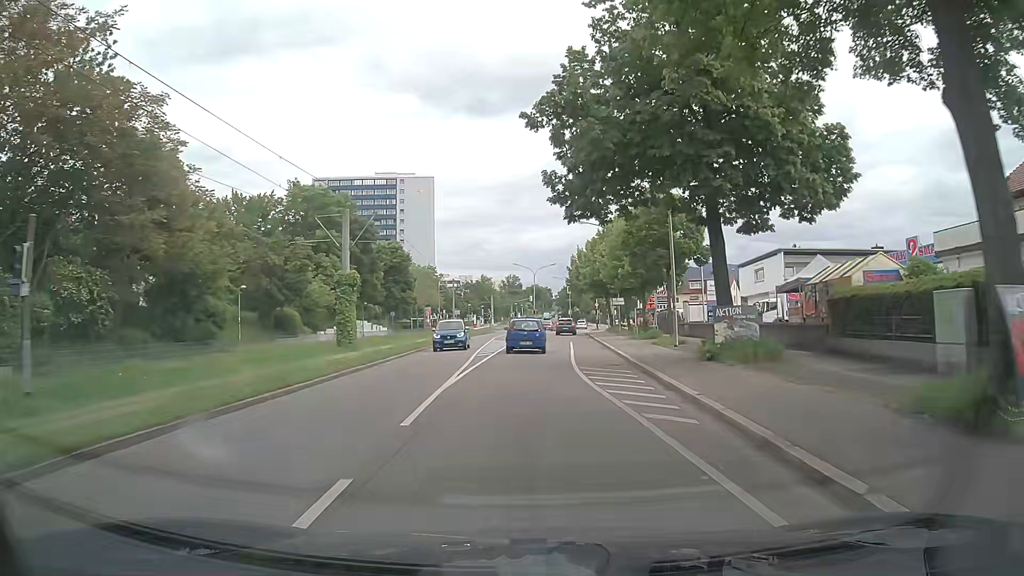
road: tertiary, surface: asphalt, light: Day
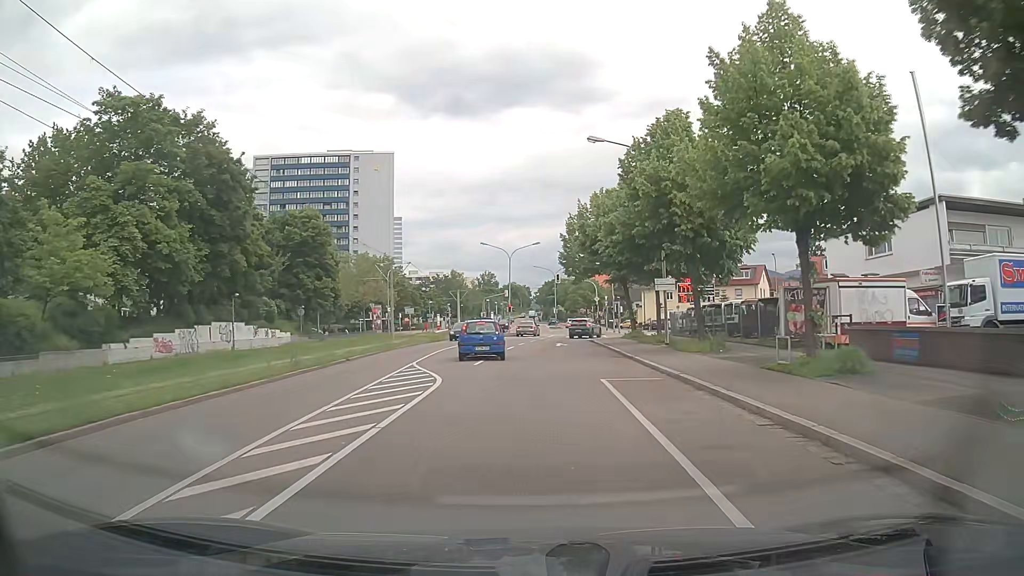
(+0.3, +27.7) m; +2°
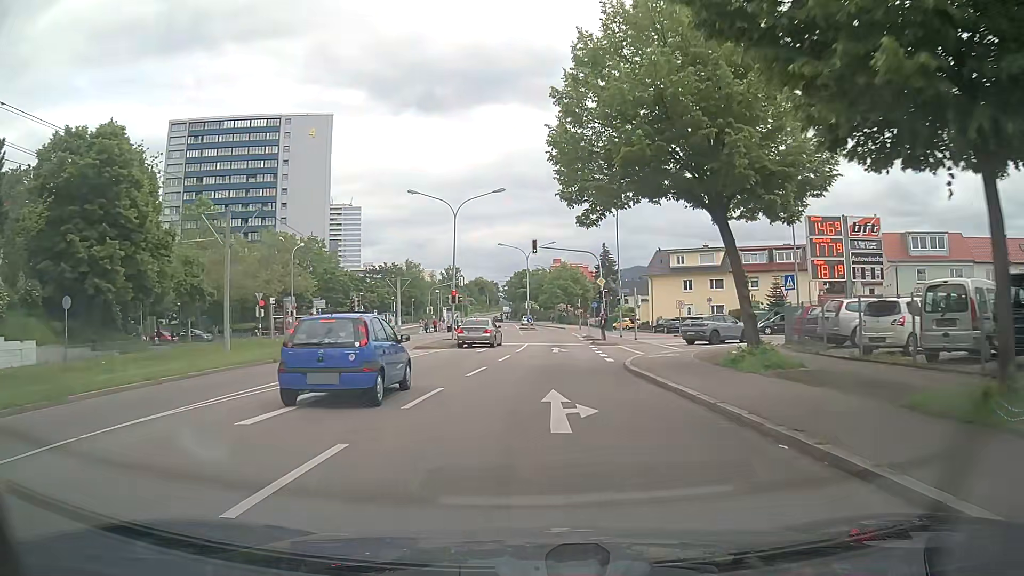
(+0.4, +29.1) m; +2°
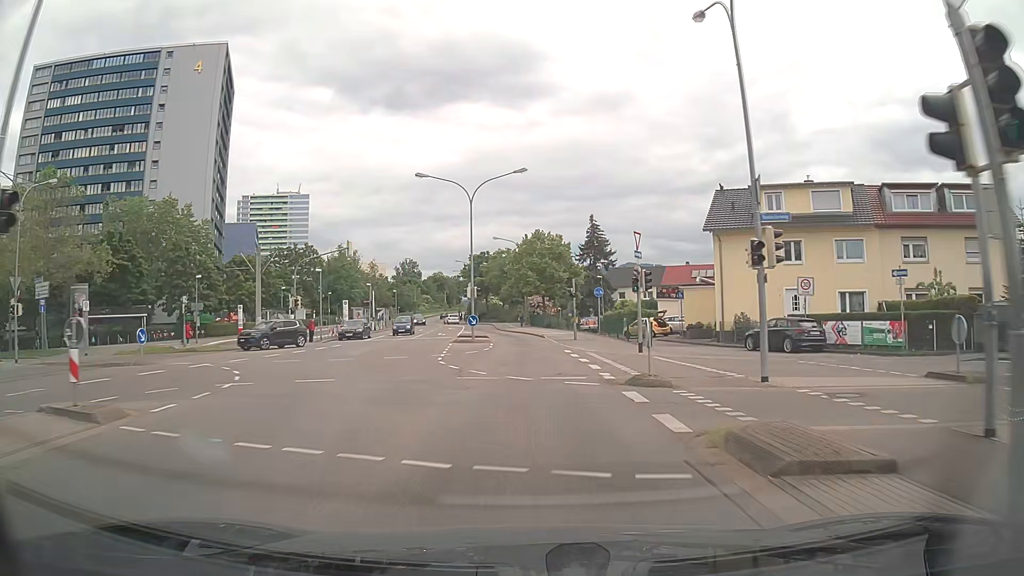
(+1.3, +37.6) m; +2°
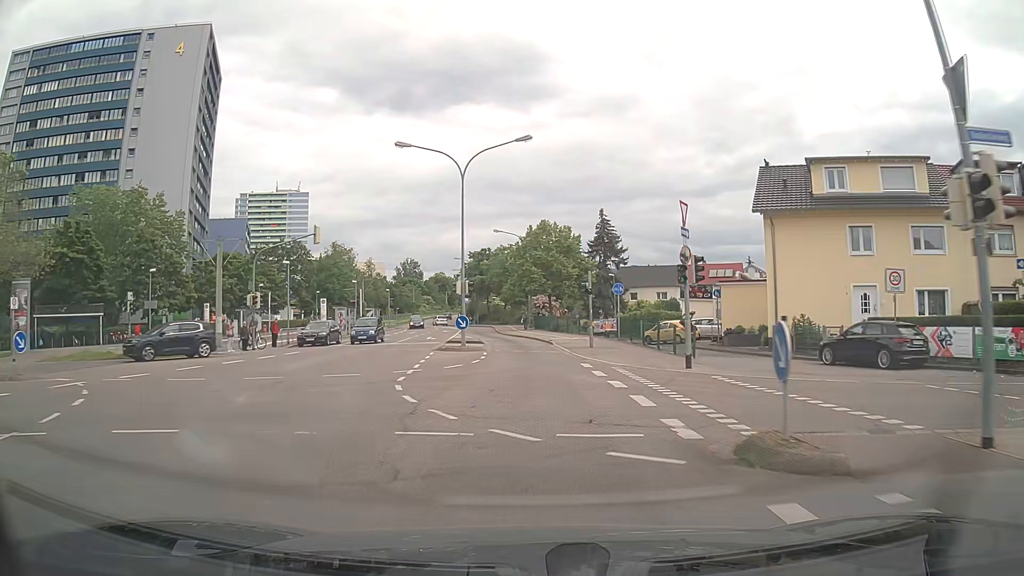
(0.0, +7.7) m; 0°
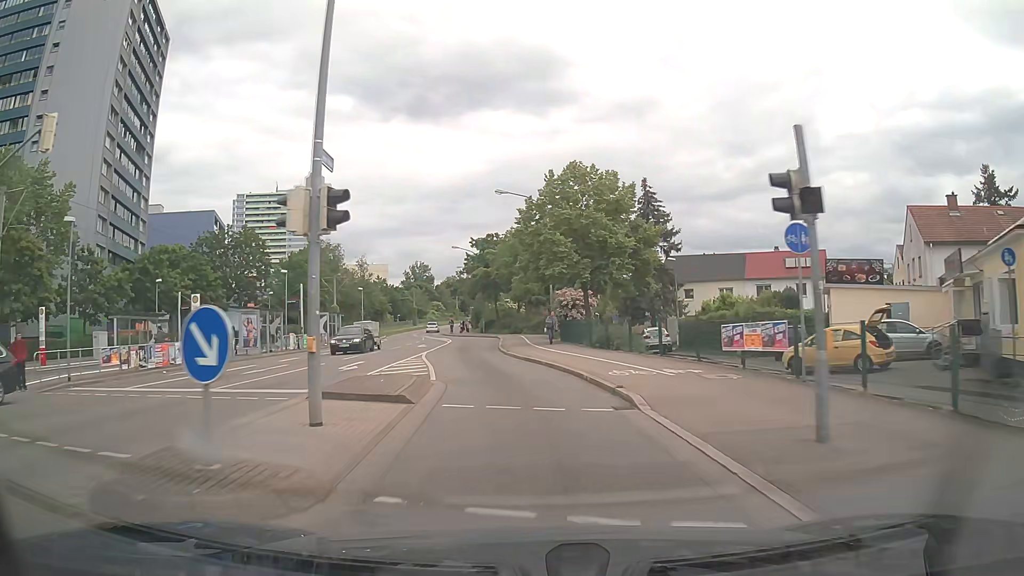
(-0.1, +23.1) m; -2°
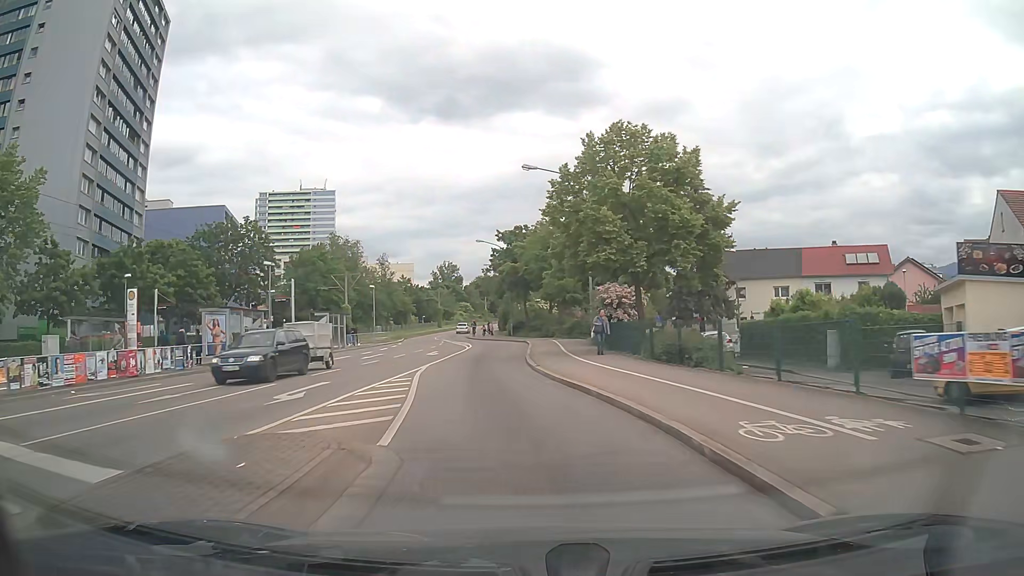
(-0.2, +7.7) m; -3°
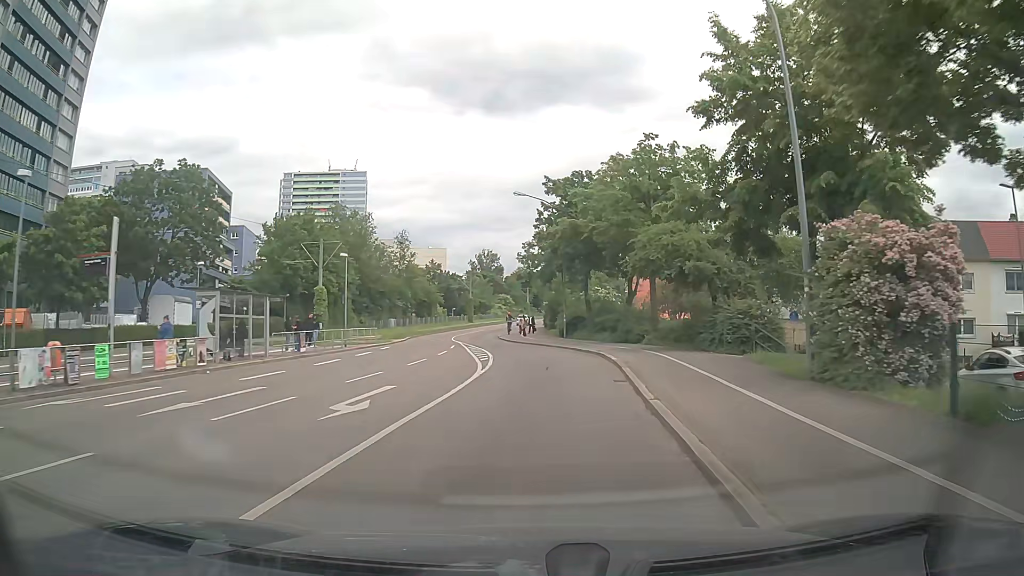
(-1.3, +22.6) m; -4°
(0, +10) (0, +20) (0, +30) (-2, +40) (-3, +50) (-4, +60) (-3, +70) (-2, +80) (-1, +90) (0, +100) m
